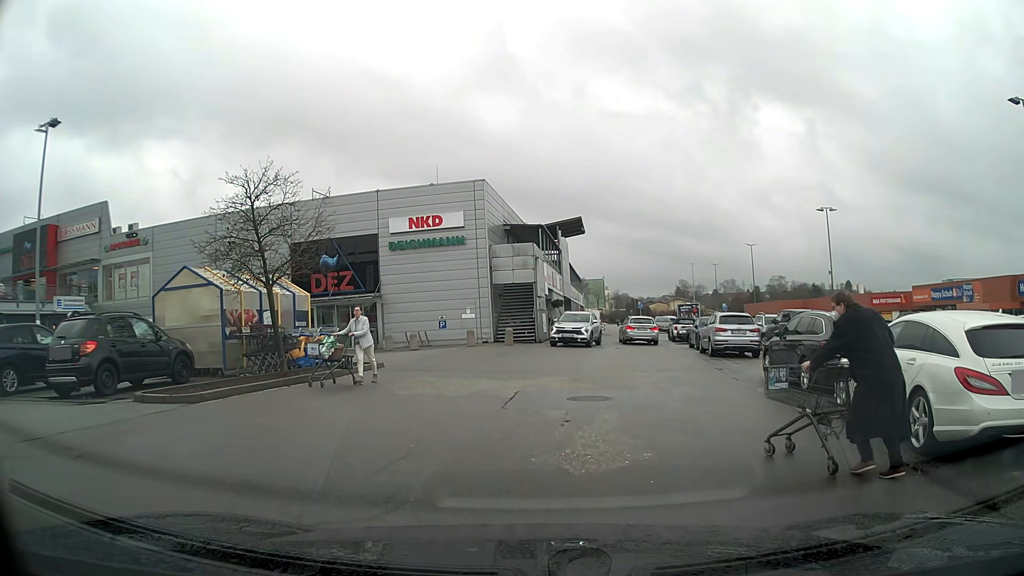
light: Day
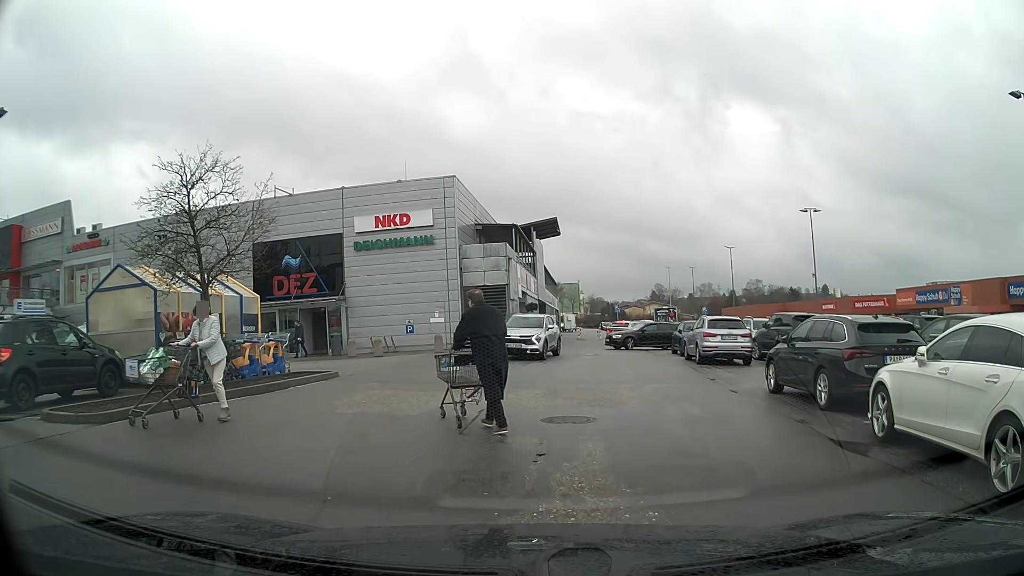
(0.0, +2.0) m; 0°
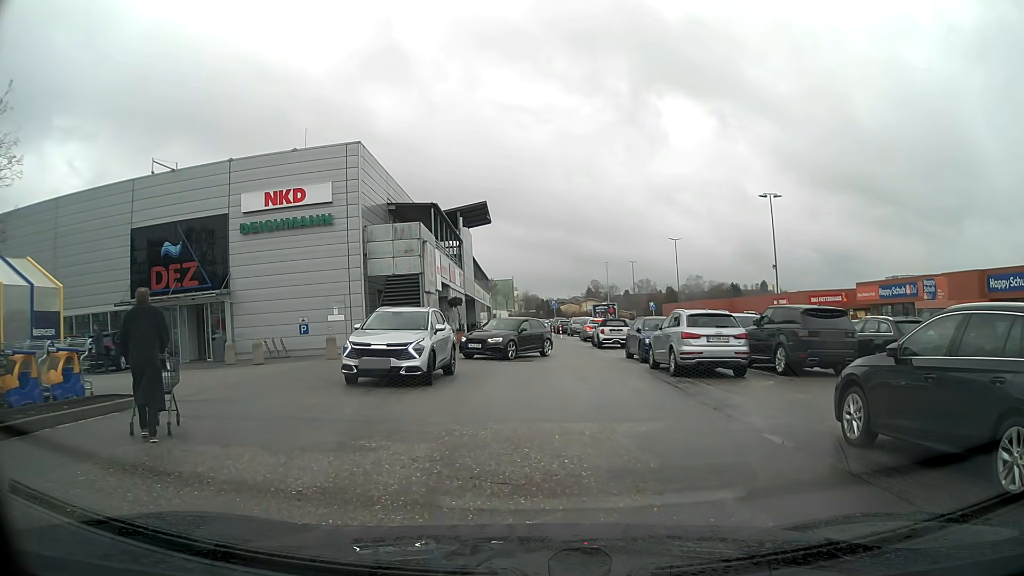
(+0.6, +6.2) m; +8°
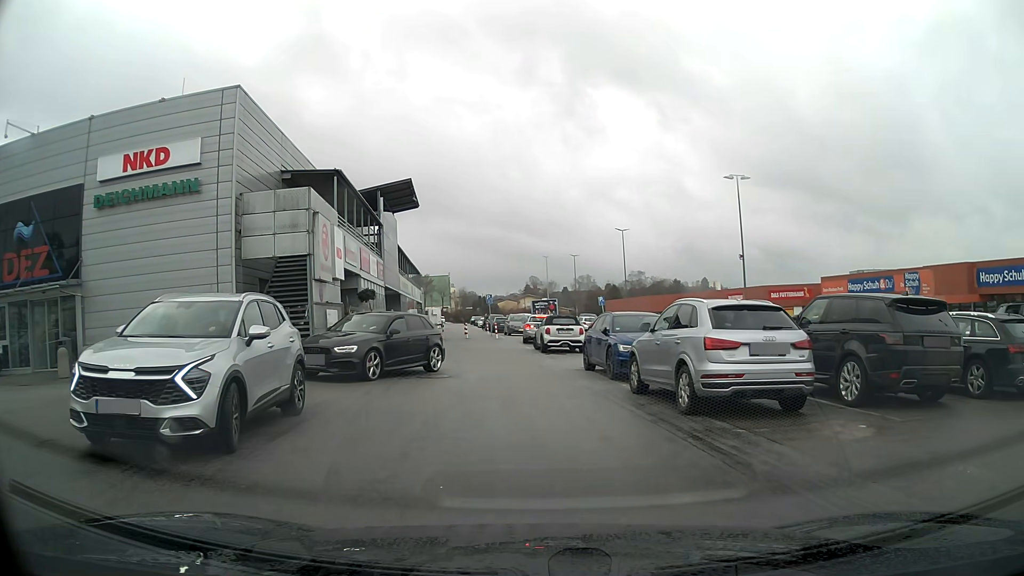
(+0.2, +6.8) m; +7°
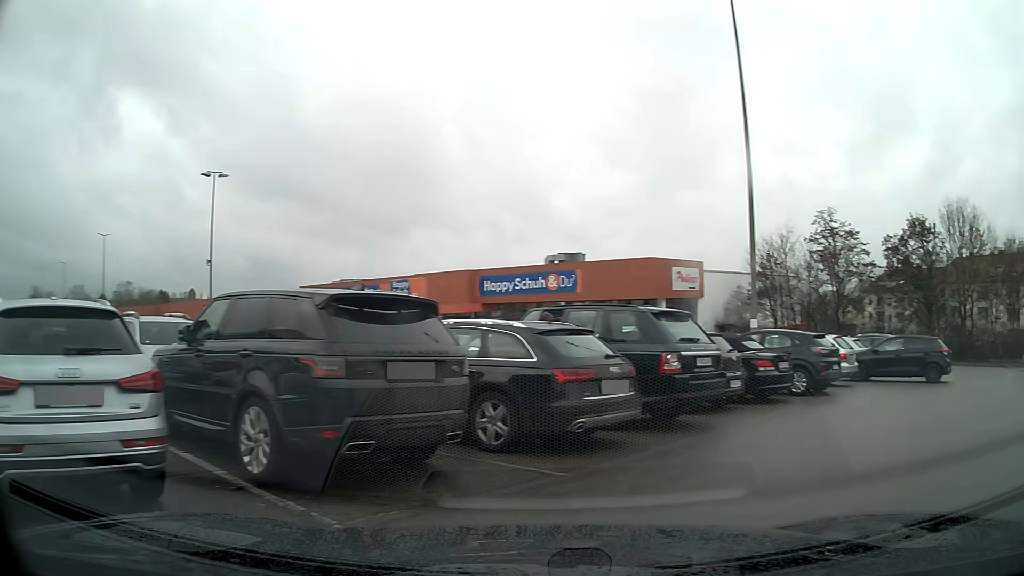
(+1.7, +4.4) m; +48°
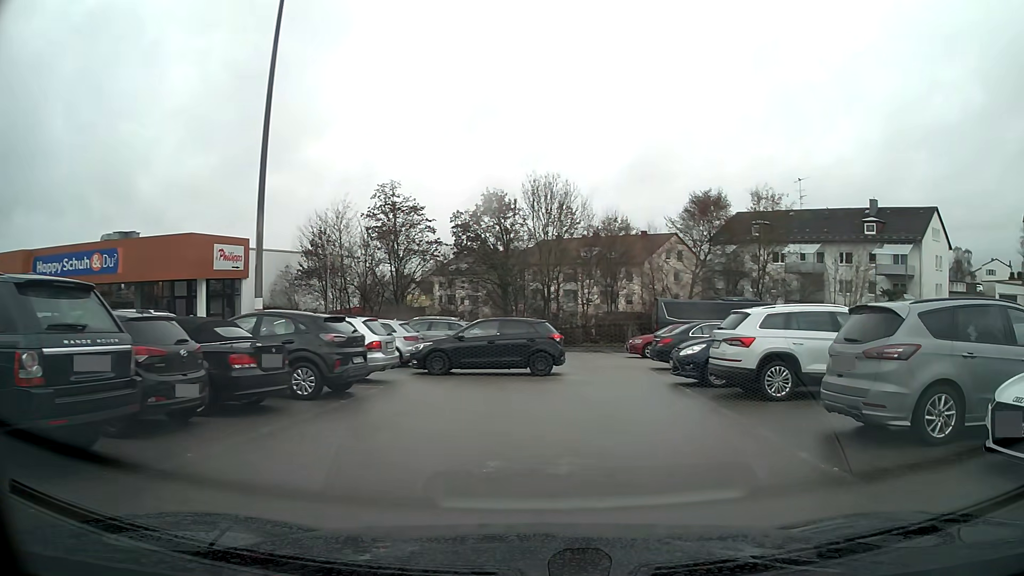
(+1.4, +4.0) m; +32°
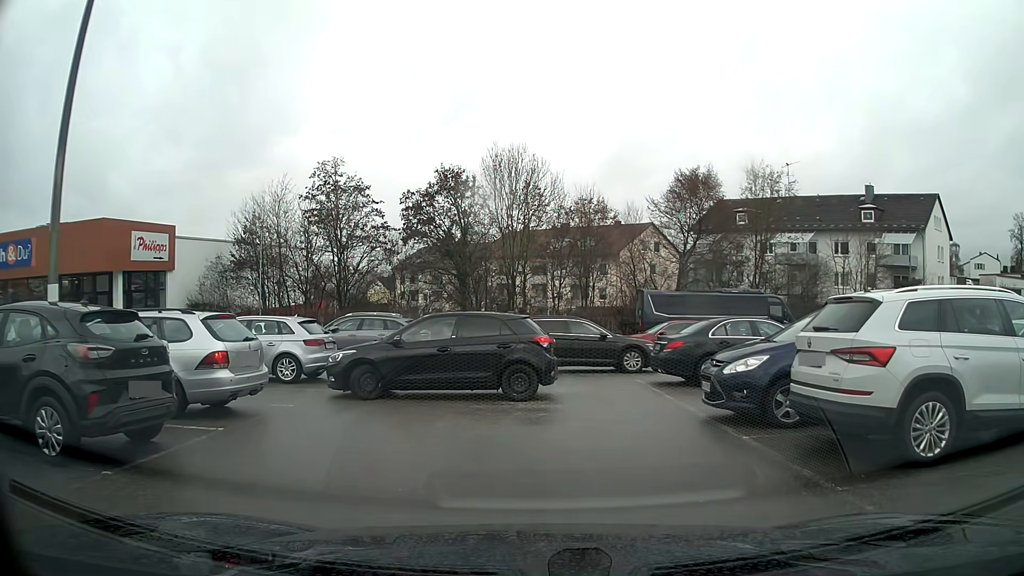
(+0.1, +5.8) m; +2°
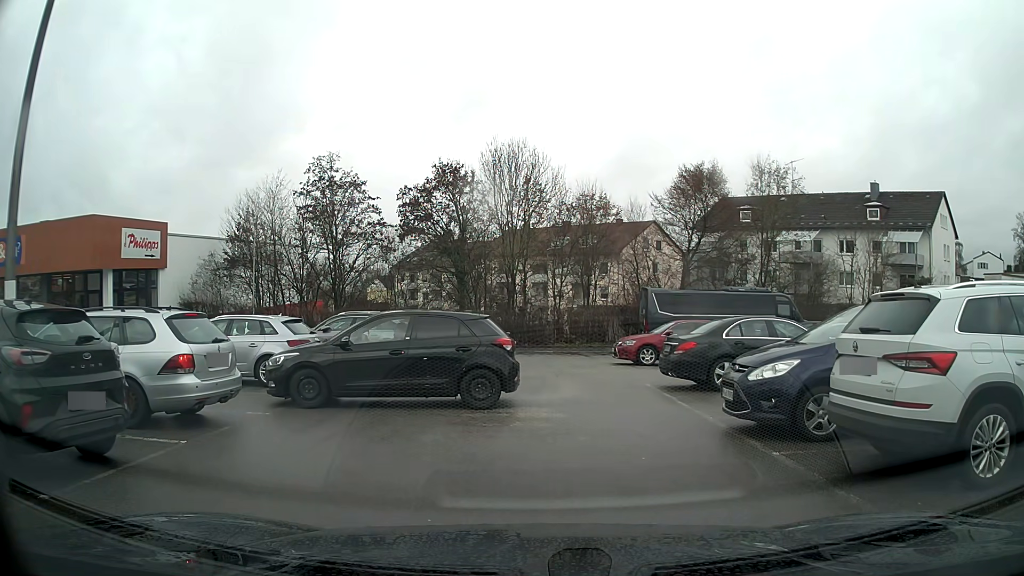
(0.0, +1.0) m; 0°
(0, +10) (-5, +18) (-15, +19) (-25, +20) (-35, +20) (-45, +20) (-55, +20) (-64, +19) (-74, +16) (-84, +14) m
